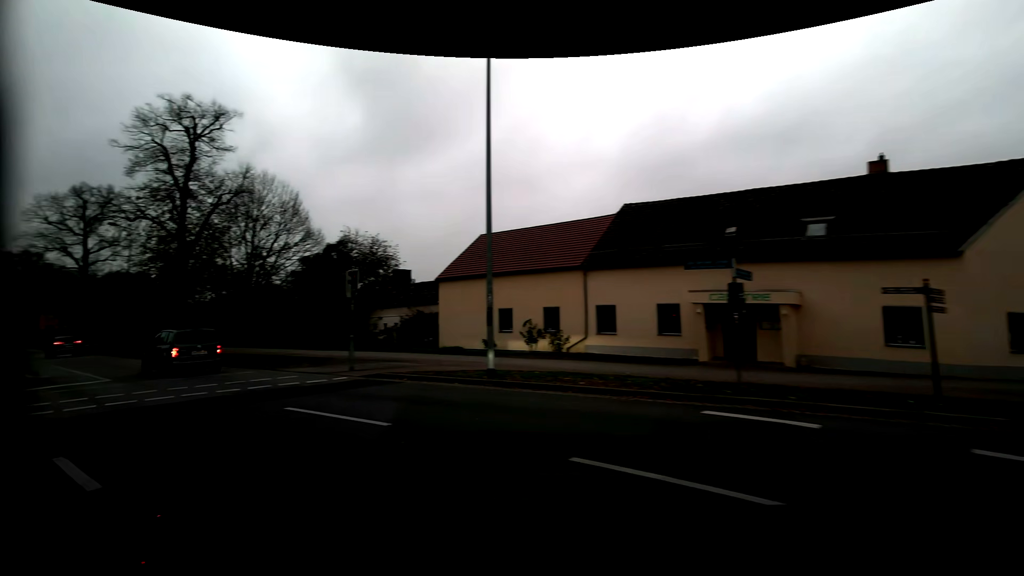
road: residential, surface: asphalt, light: Day
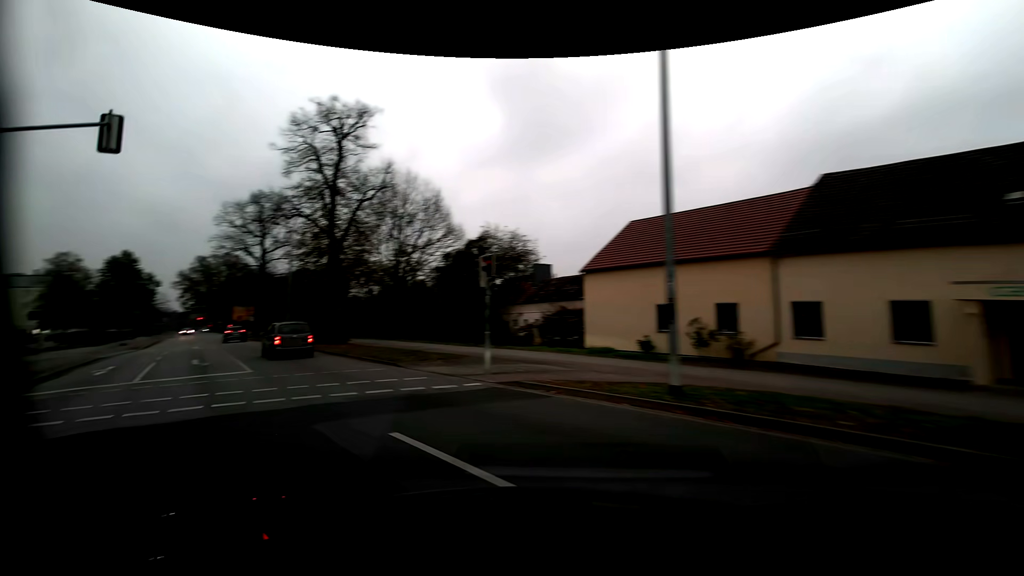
(-0.6, +3.5) m; -17°
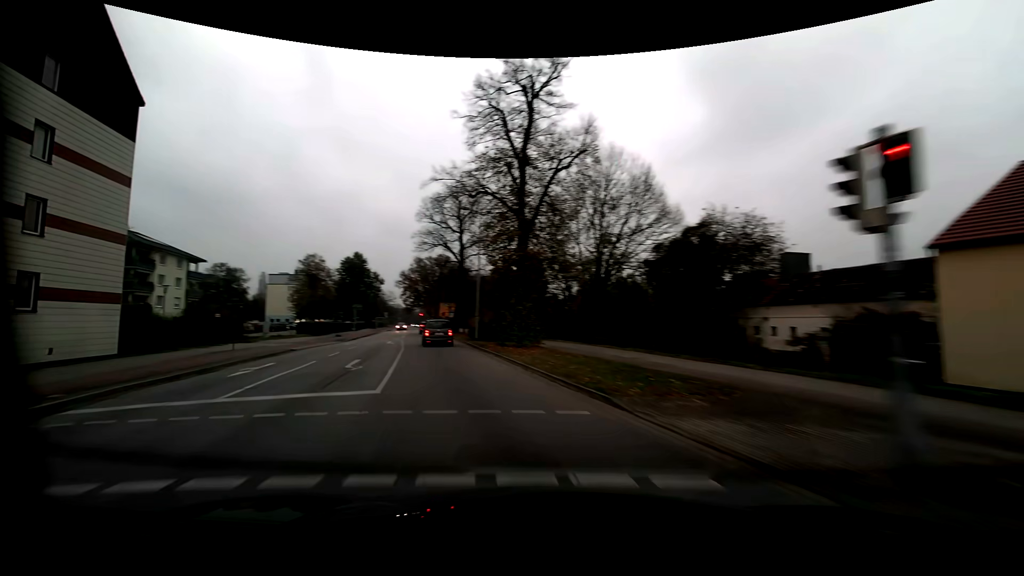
(-1.8, +8.6) m; -21°
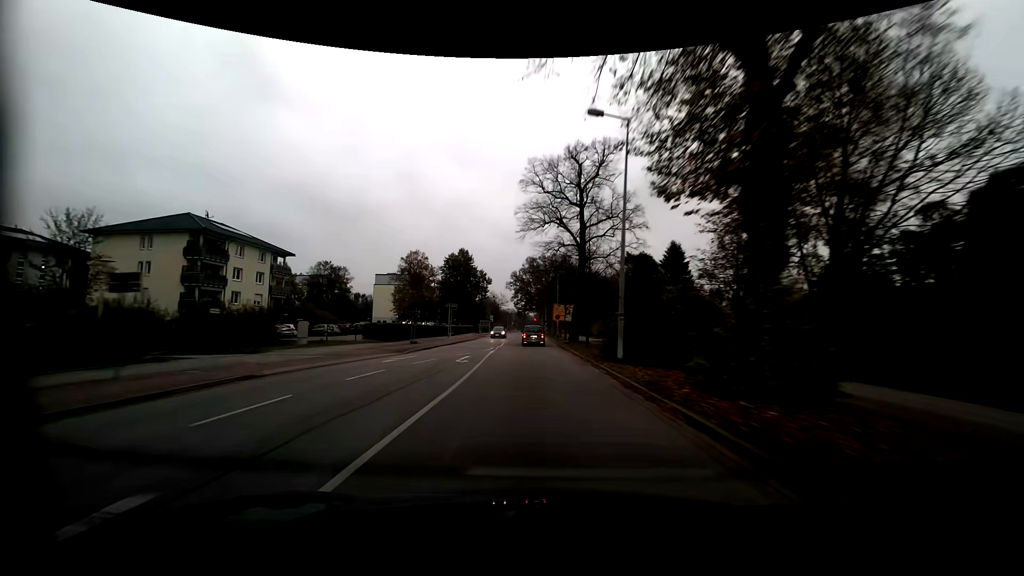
(-2.8, +17.4) m; -13°
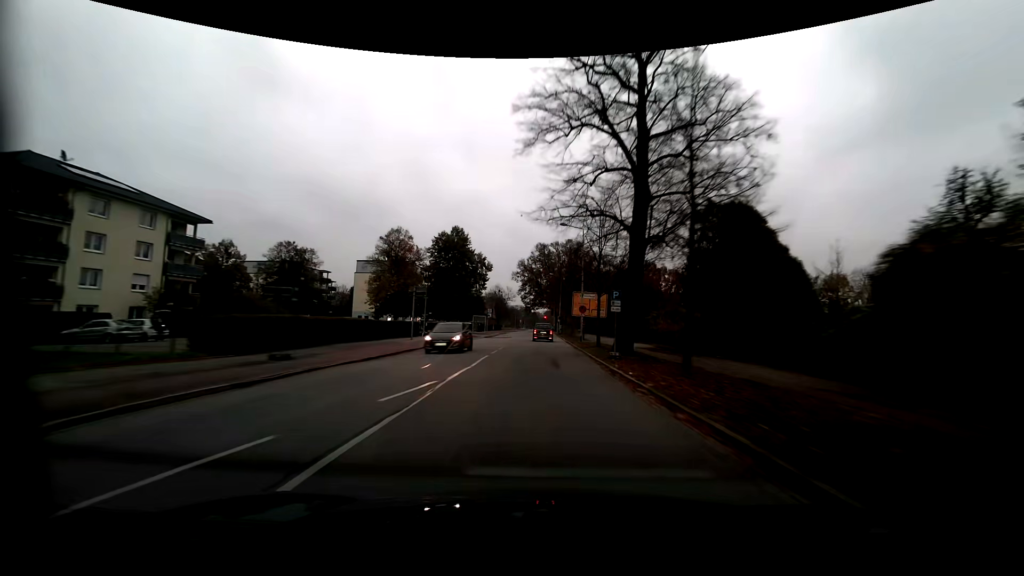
(-0.3, +22.3) m; -1°
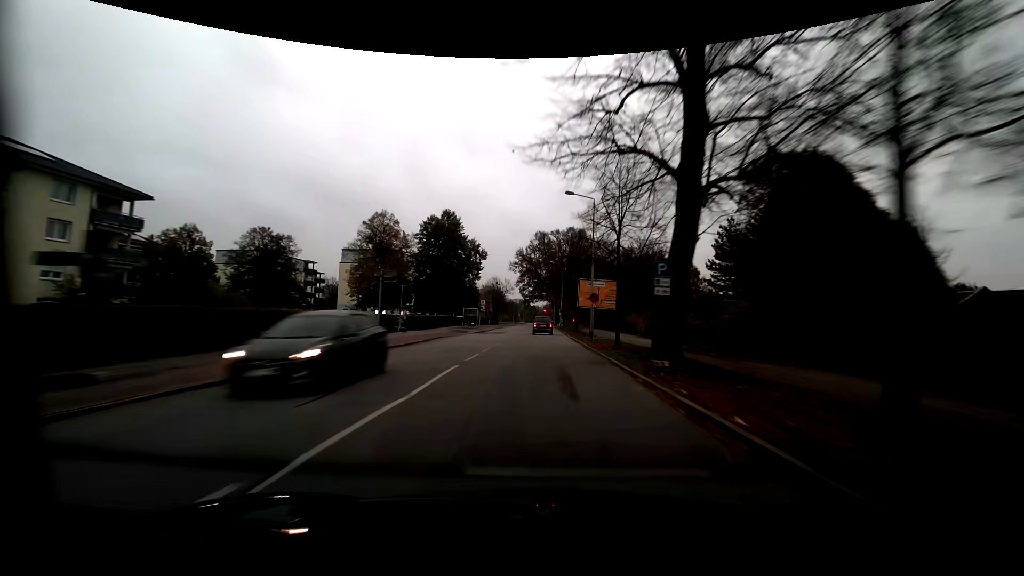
(0.0, +8.2) m; 0°
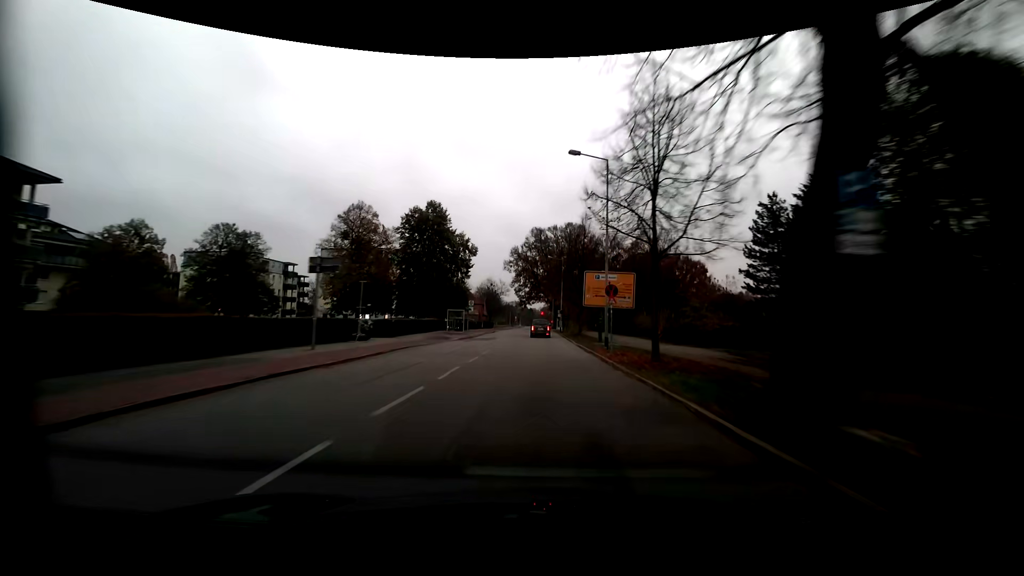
(0.0, +8.5) m; 0°
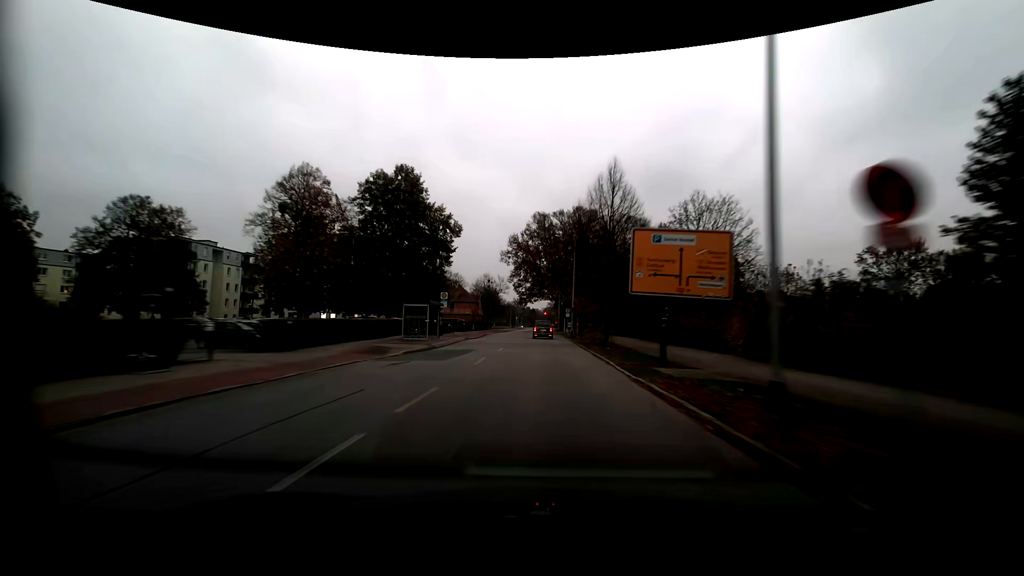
(0.0, +17.3) m; 0°
(0, +10) (0, +20) (0, +30) (0, +40) (0, +50) (0, +60) (0, +70) (0, +80) (0, +90) (0, +100) m
